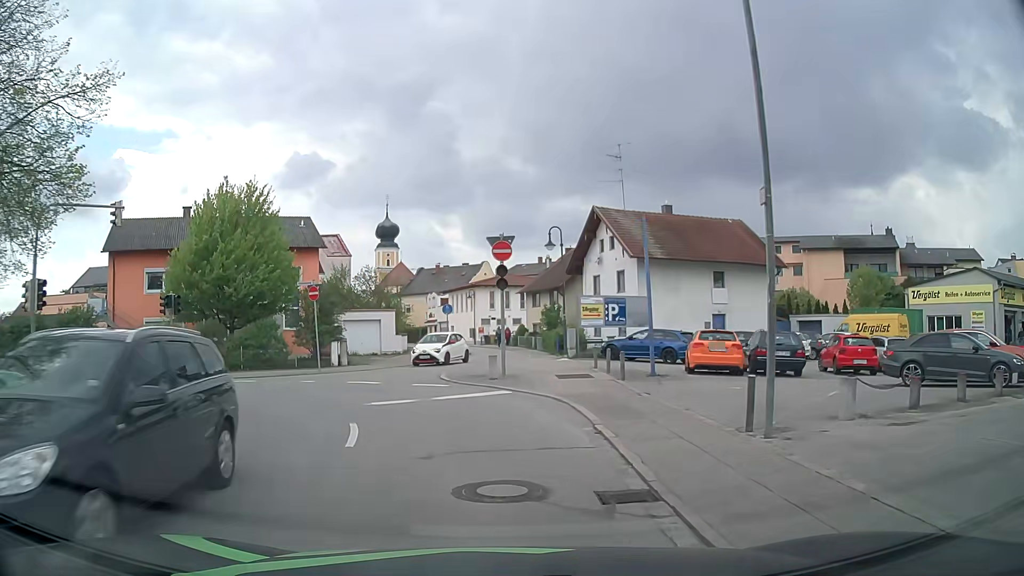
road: residential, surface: asphalt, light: Day
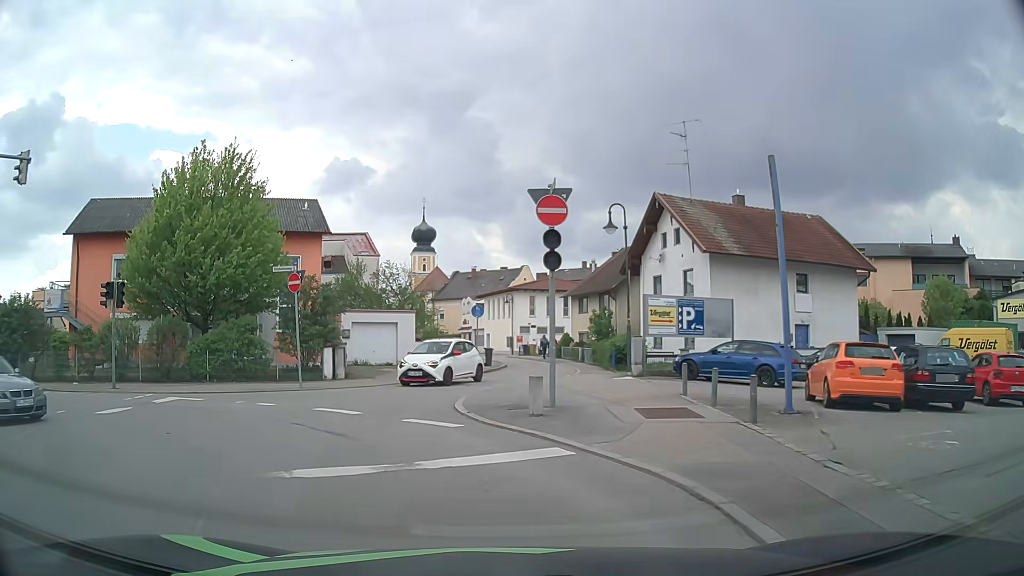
(-0.2, +7.2) m; -4°
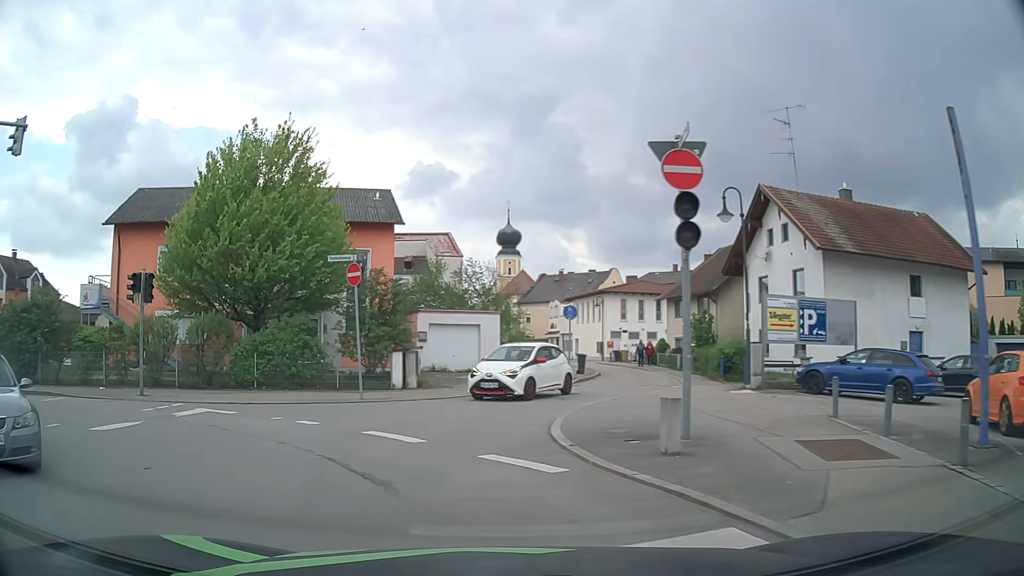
(-0.1, +3.4) m; -6°
(-3, +9) (-11, +14) (-21, +14) (-31, +11) (-40, +8) (-50, +5) (-60, +2) (-69, -1) (-79, -4) (-88, -7) m
